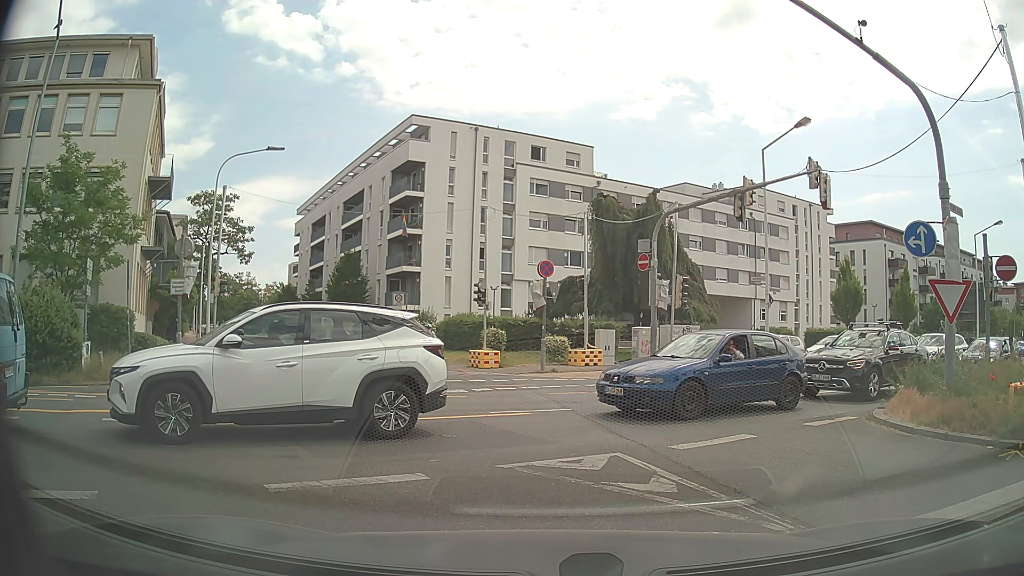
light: Day
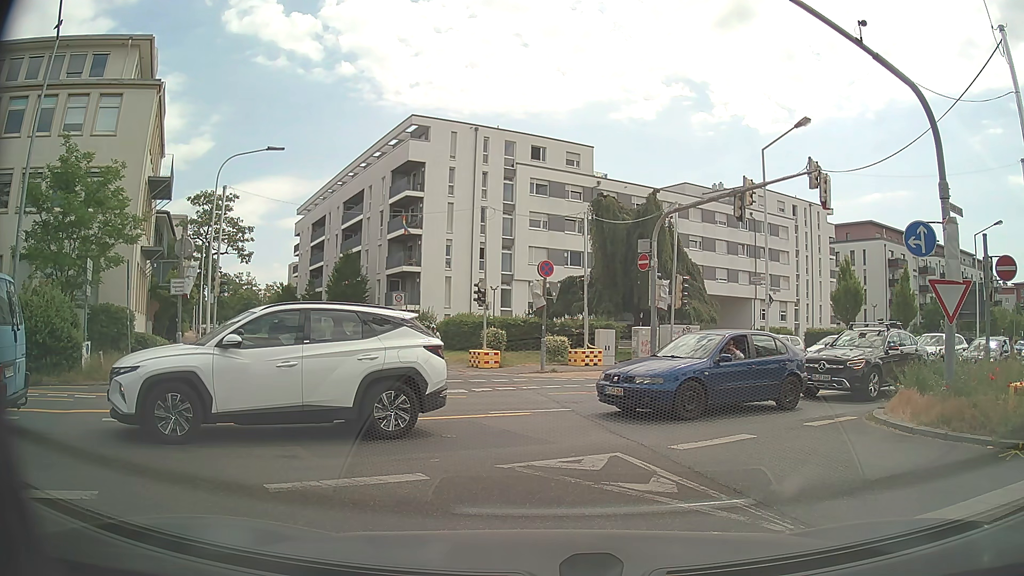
(0.0, 0.0) m; 0°
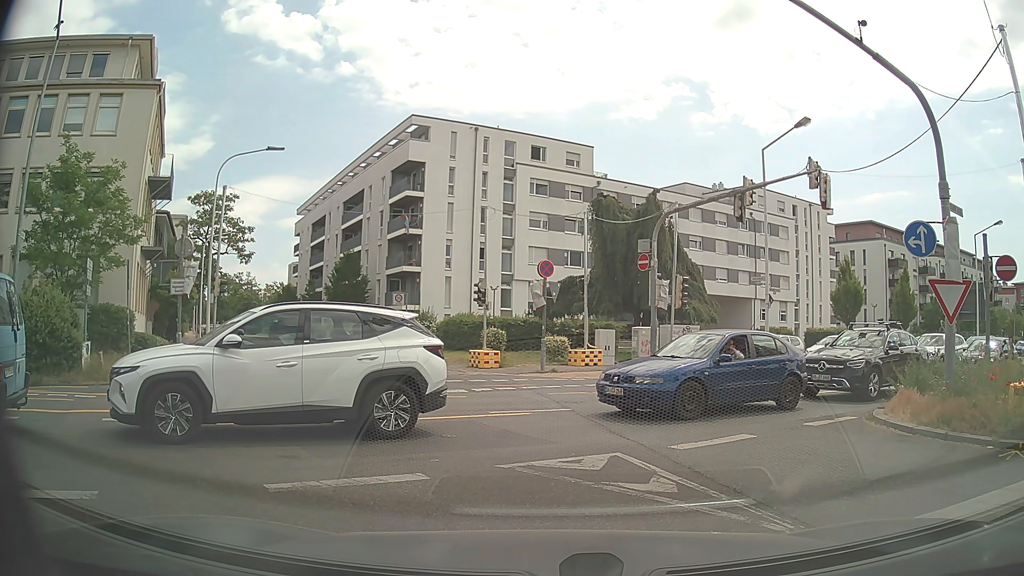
(0.0, 0.0) m; 0°
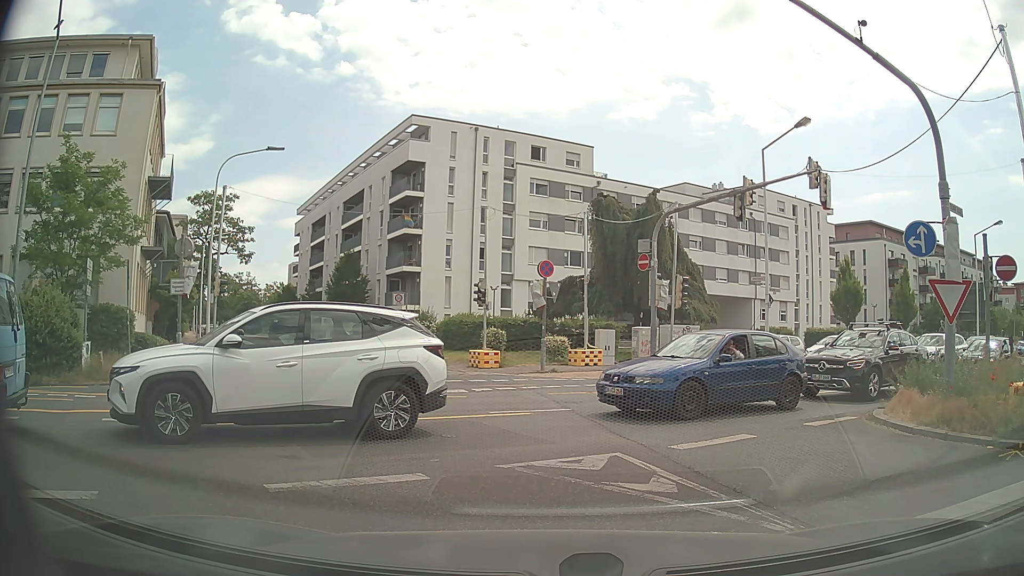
(0.0, 0.0) m; 0°
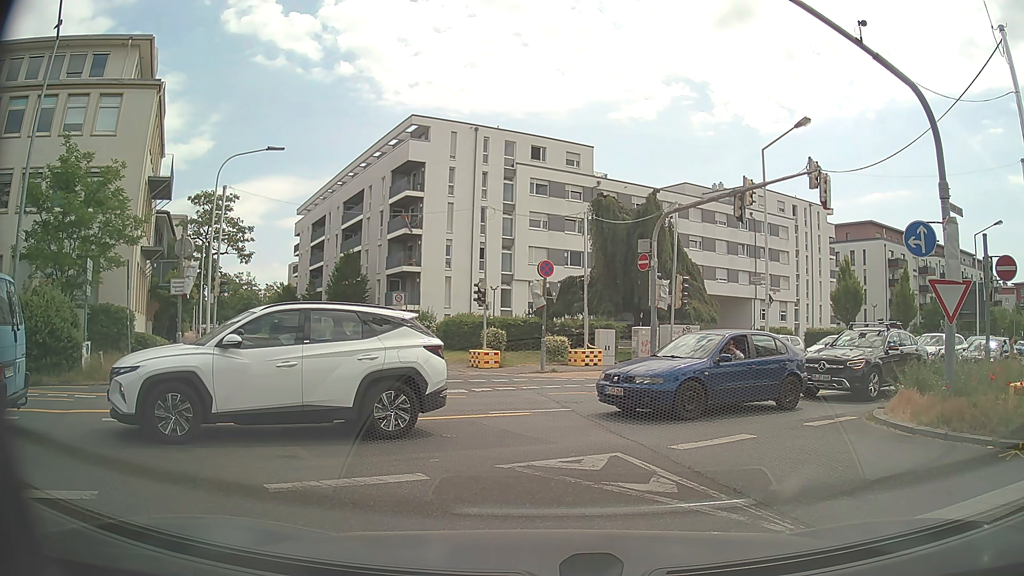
(0.0, 0.0) m; 0°
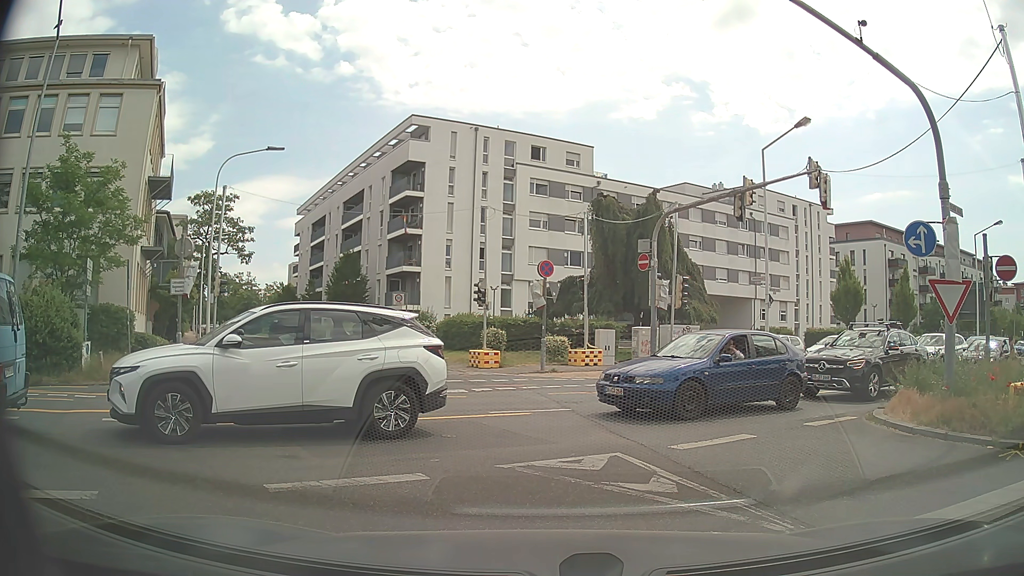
(0.0, 0.0) m; 0°
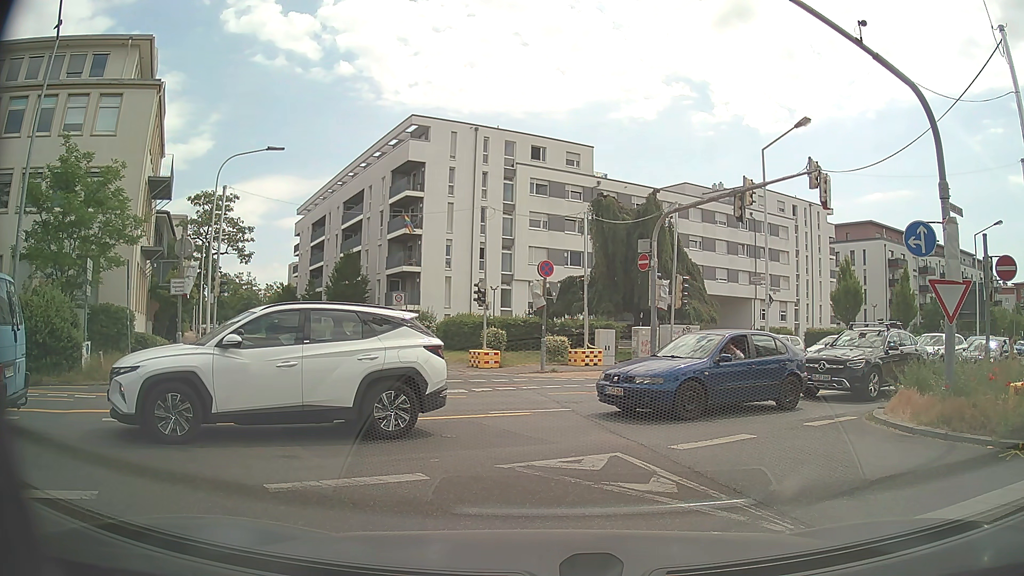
(0.0, 0.0) m; 0°
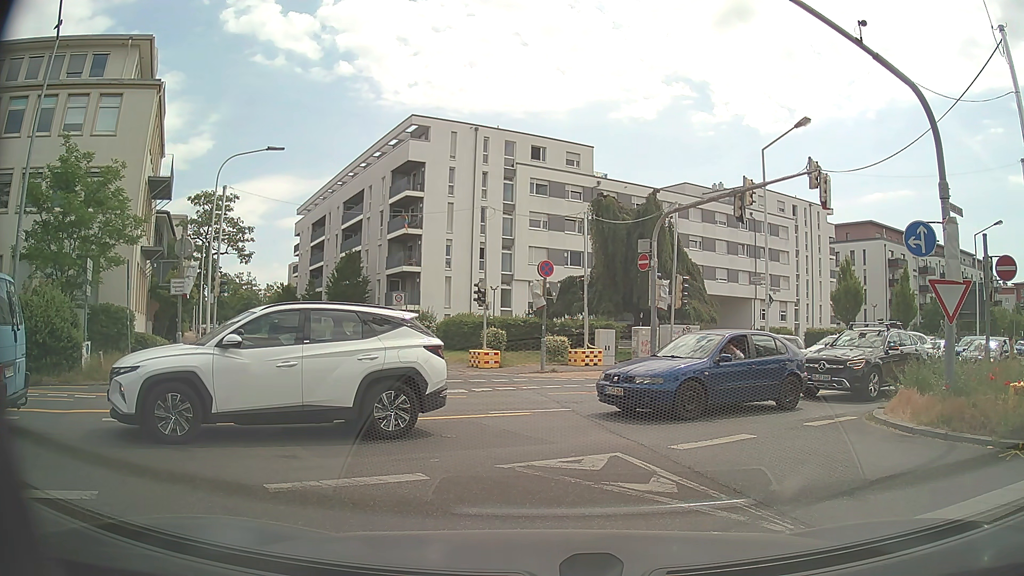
(0.0, 0.0) m; 0°
